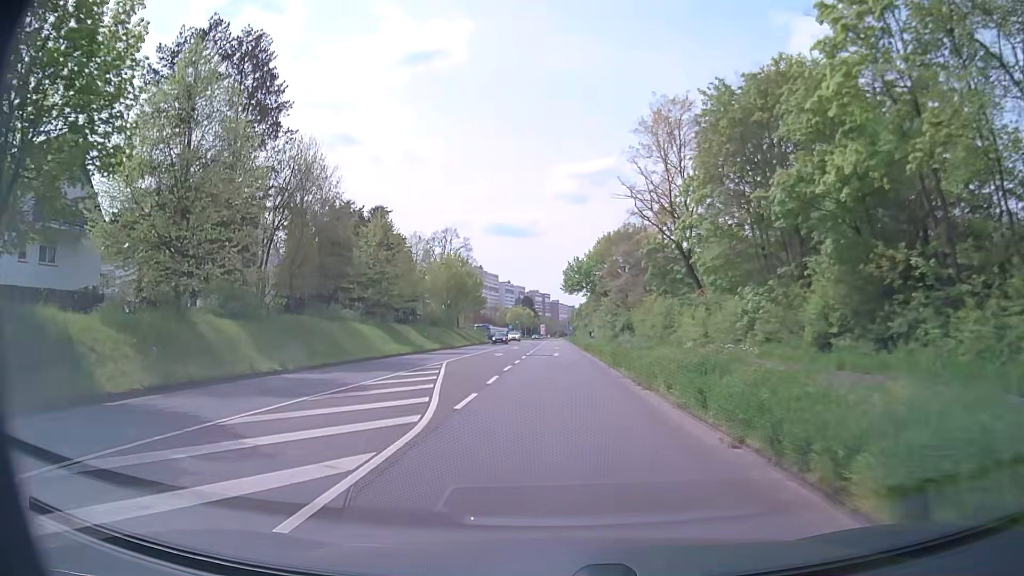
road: secondary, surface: asphalt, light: Day
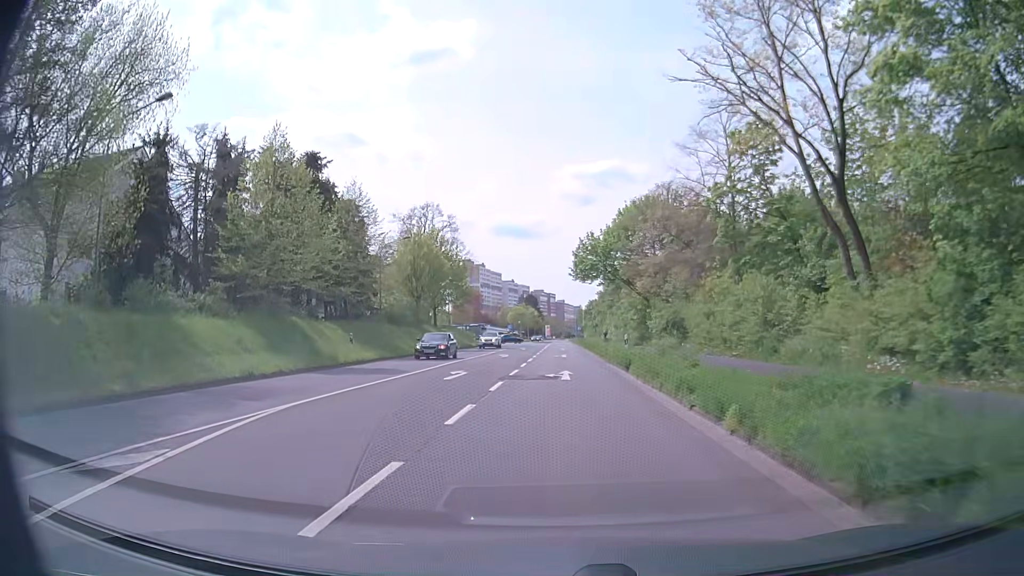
(0.0, +20.5) m; 0°
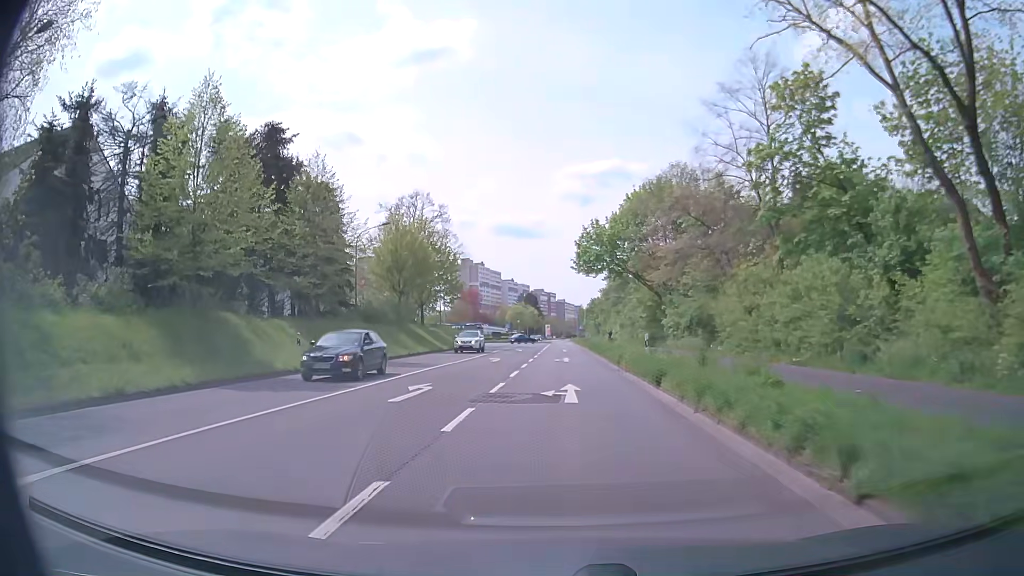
(-0.1, +6.8) m; 0°
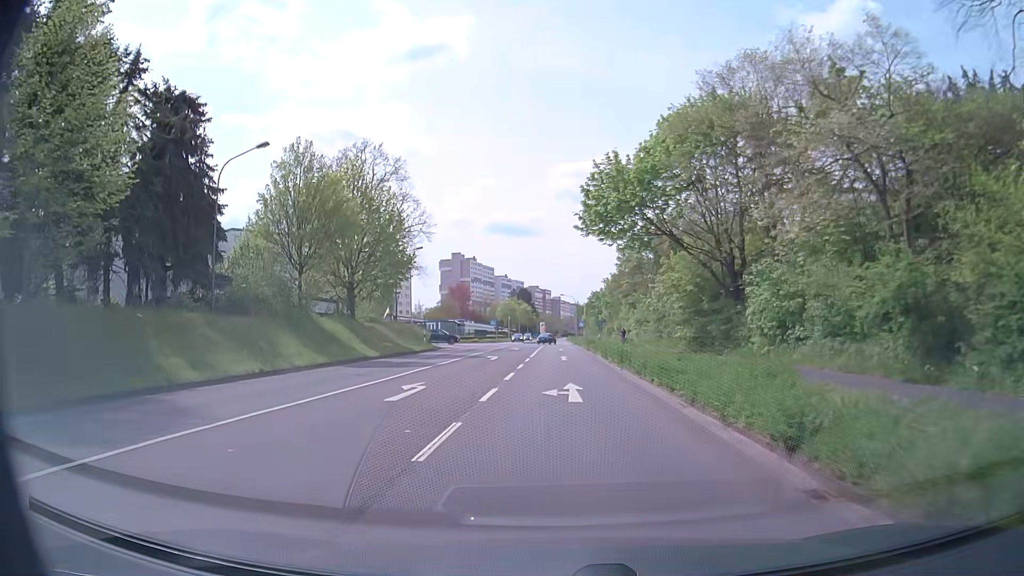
(-0.2, +20.2) m; 0°
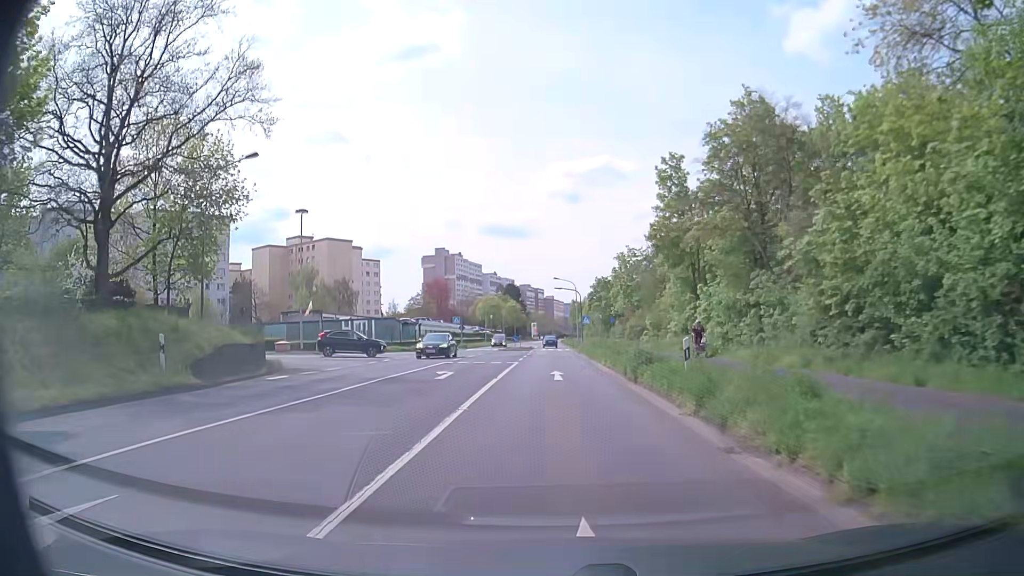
(+0.1, +33.2) m; 0°
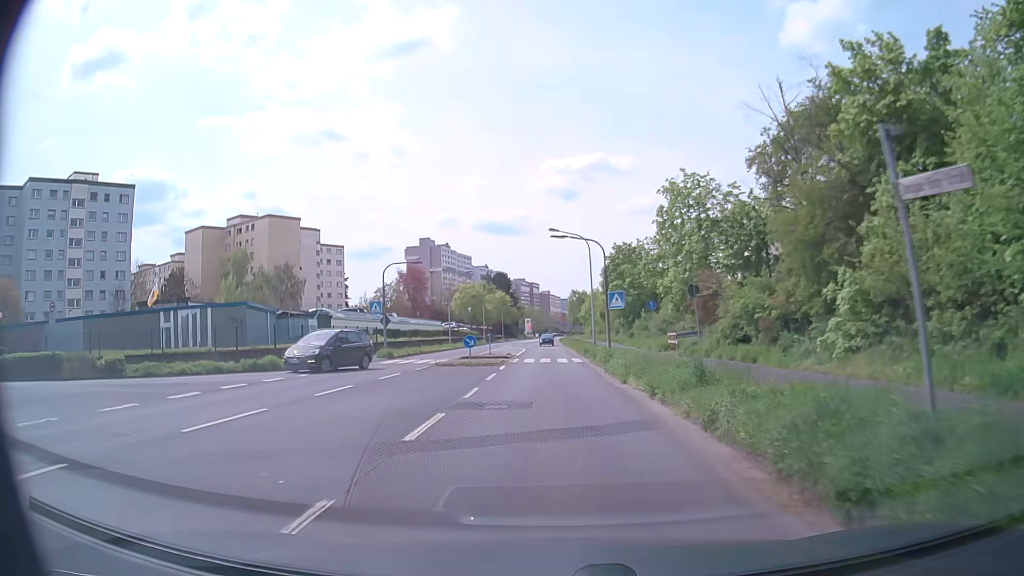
(-0.1, +32.7) m; 0°
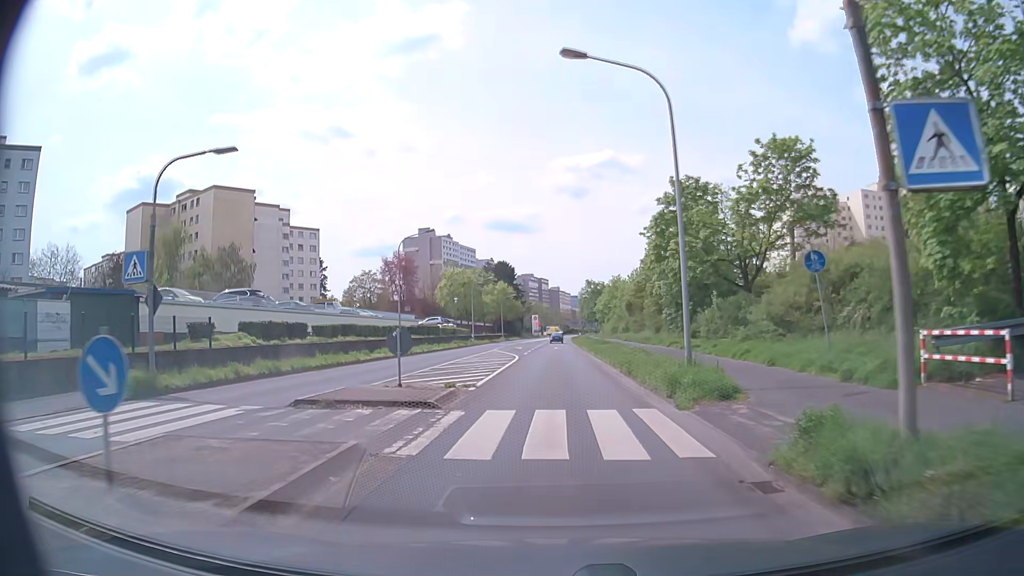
(-0.2, +26.0) m; -1°
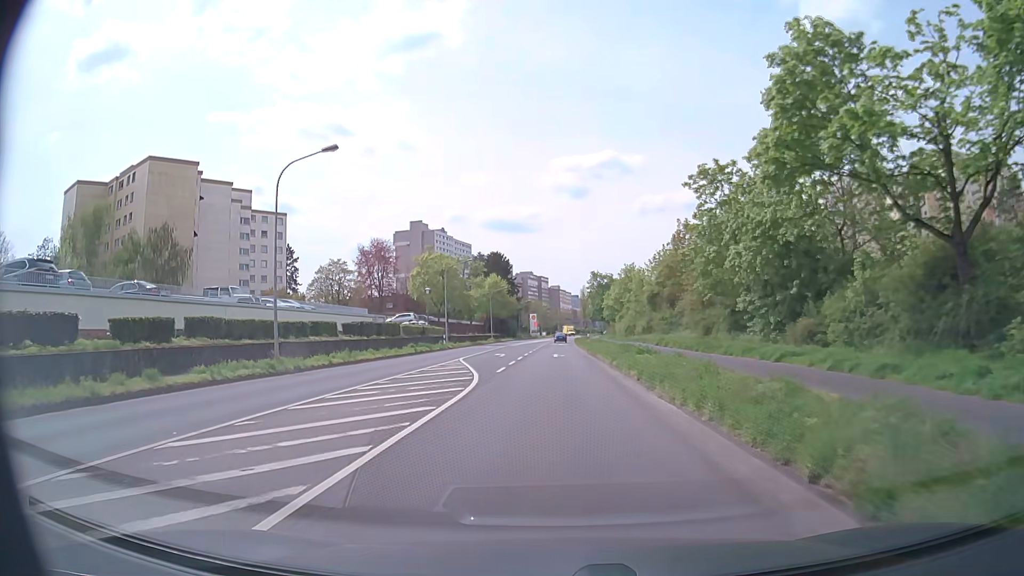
(+0.1, +19.5) m; 0°
(0, +10) (0, +20) (0, +30) (0, +40) (0, +50) (0, +60) (0, +70) (0, +80) (+1, +90) (+1, +100) m
